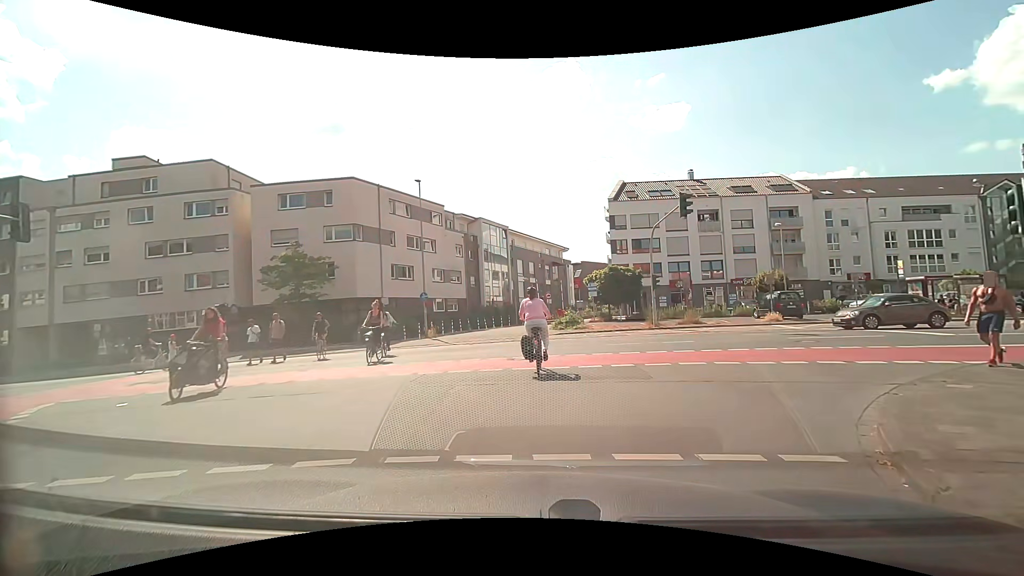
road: residential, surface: asphalt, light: Day
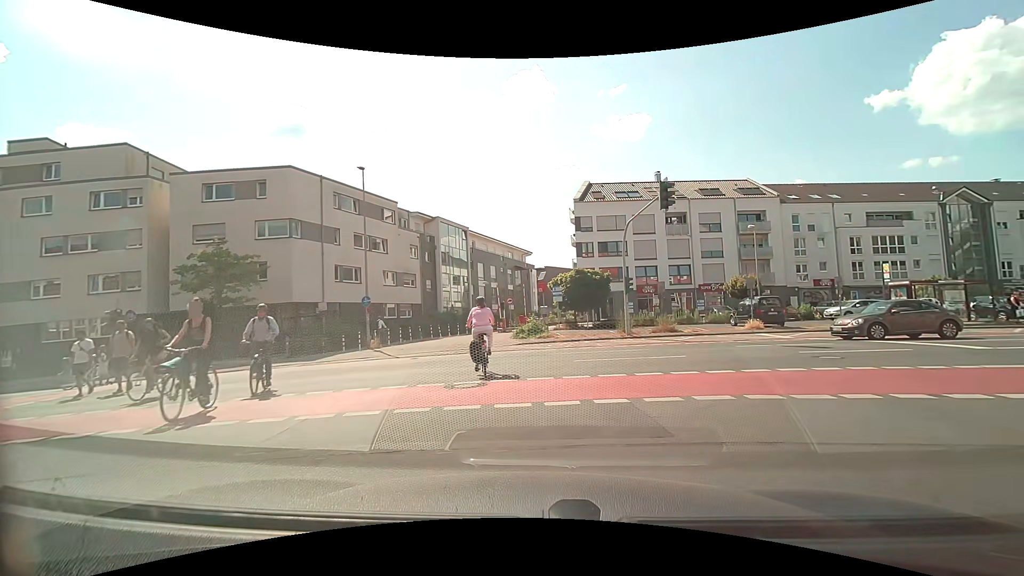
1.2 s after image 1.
(0.0, +3.8) m; +2°
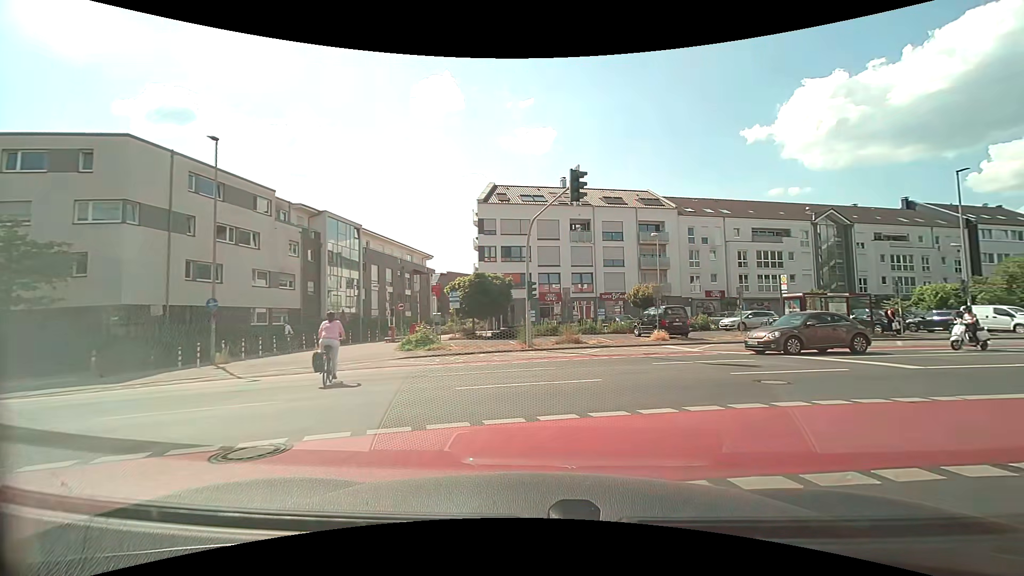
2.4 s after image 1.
(+0.3, +3.7) m; +11°
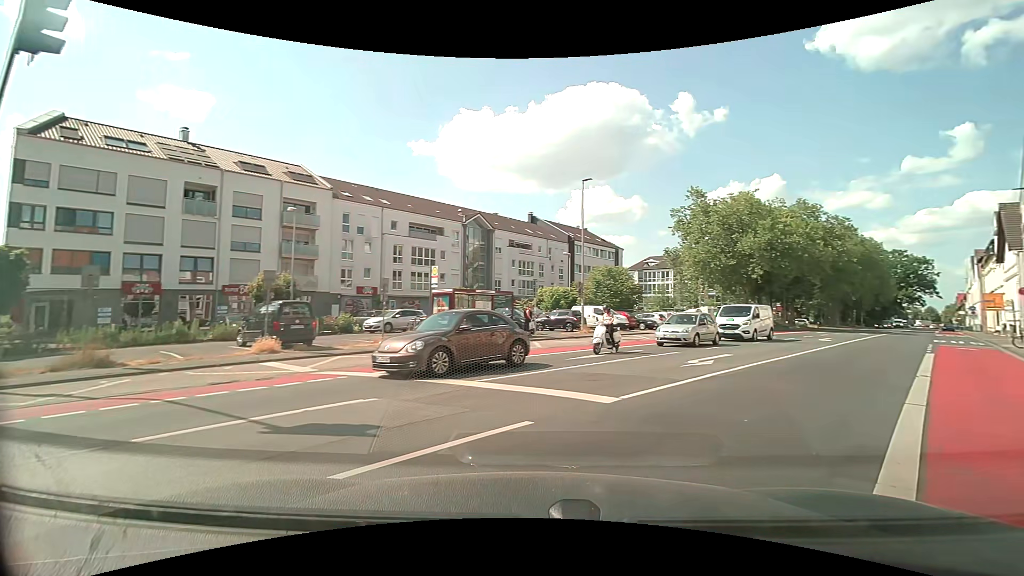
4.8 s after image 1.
(+2.4, +7.9) m; +36°
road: secondary
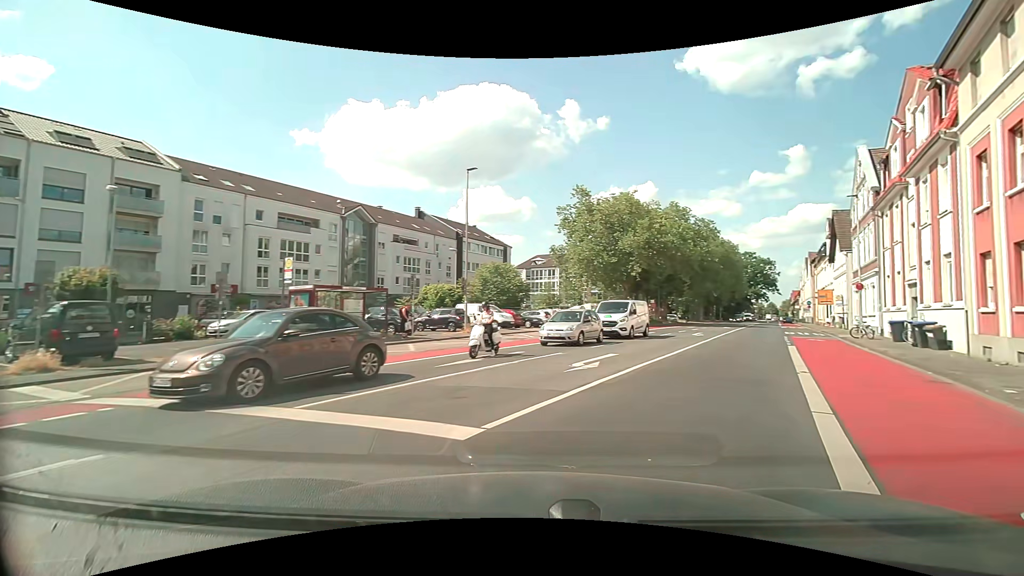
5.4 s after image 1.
(+0.3, +2.4) m; +12°
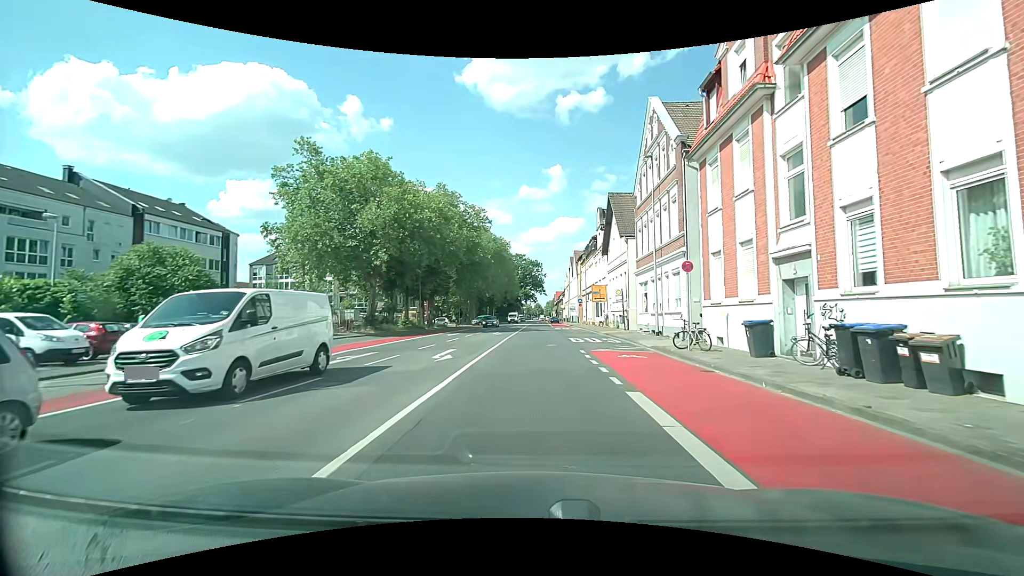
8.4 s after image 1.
(+5.4, +15.4) m; +25°
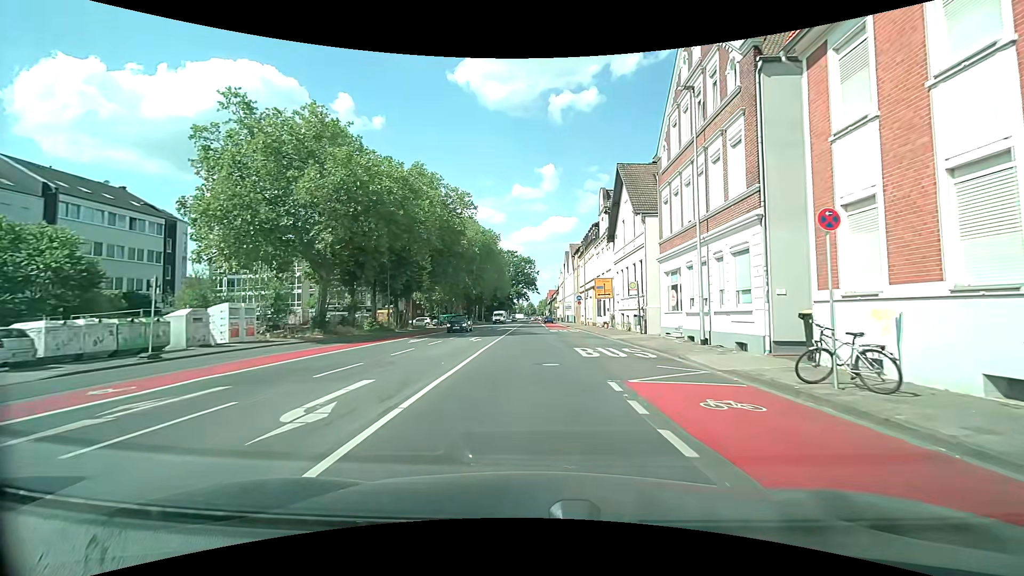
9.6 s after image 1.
(+0.1, +9.0) m; +1°
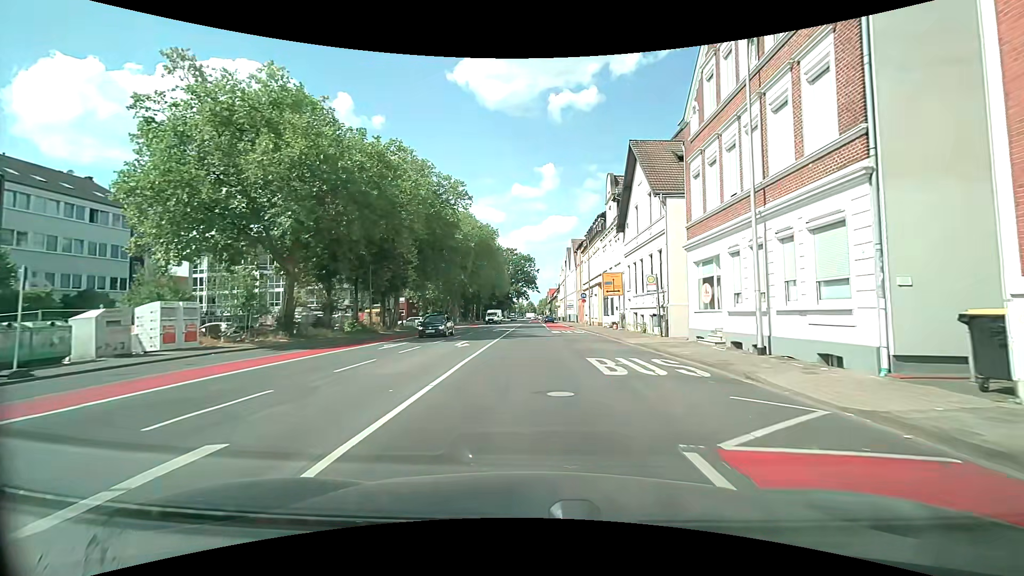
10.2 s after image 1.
(0.0, +4.9) m; 0°
(0, +10) (0, +20) (0, +30) (0, +40) (0, +50) (0, +60) (0, +70) (-1, +80) (-2, +90) (-2, +100) m
